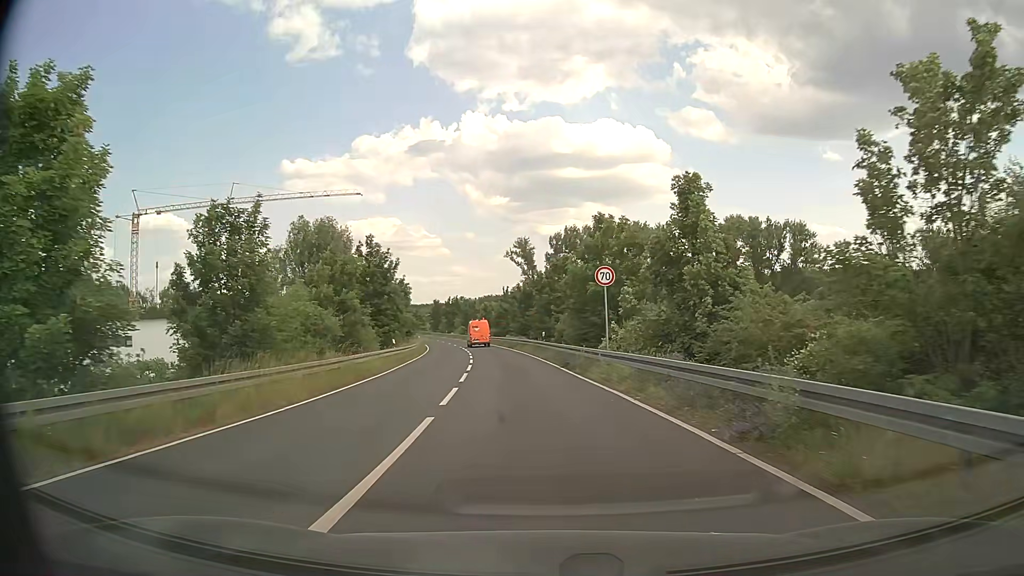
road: secondary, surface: asphalt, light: Day
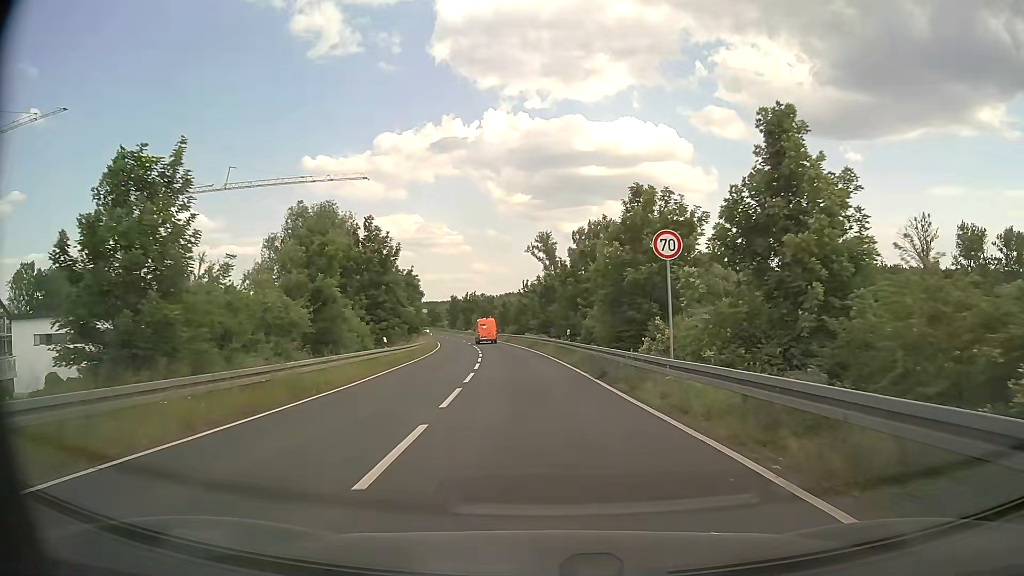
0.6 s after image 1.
(-0.1, +7.3) m; -2°
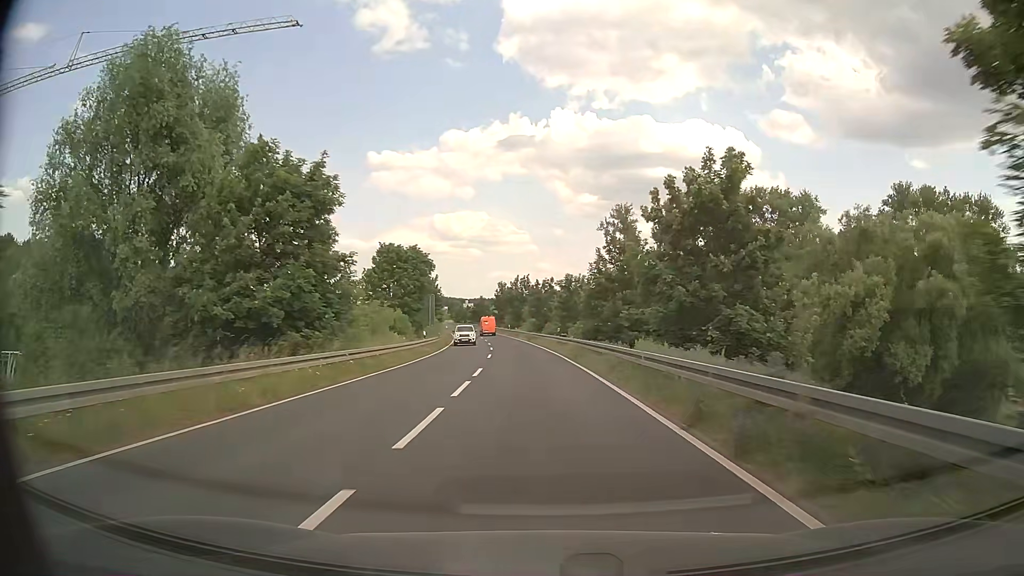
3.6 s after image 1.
(-2.4, +41.3) m; -6°
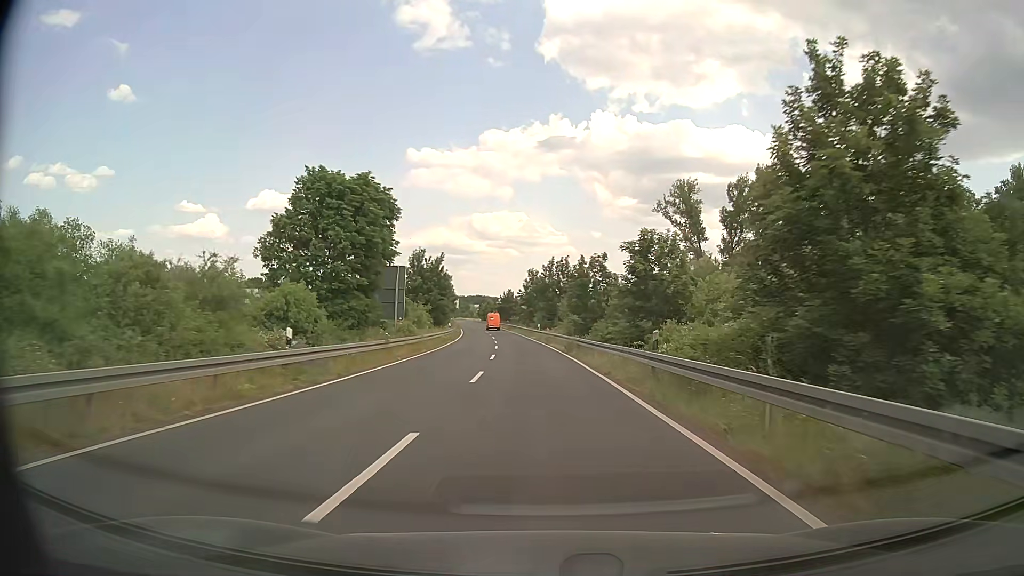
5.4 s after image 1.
(-0.8, +28.2) m; -3°
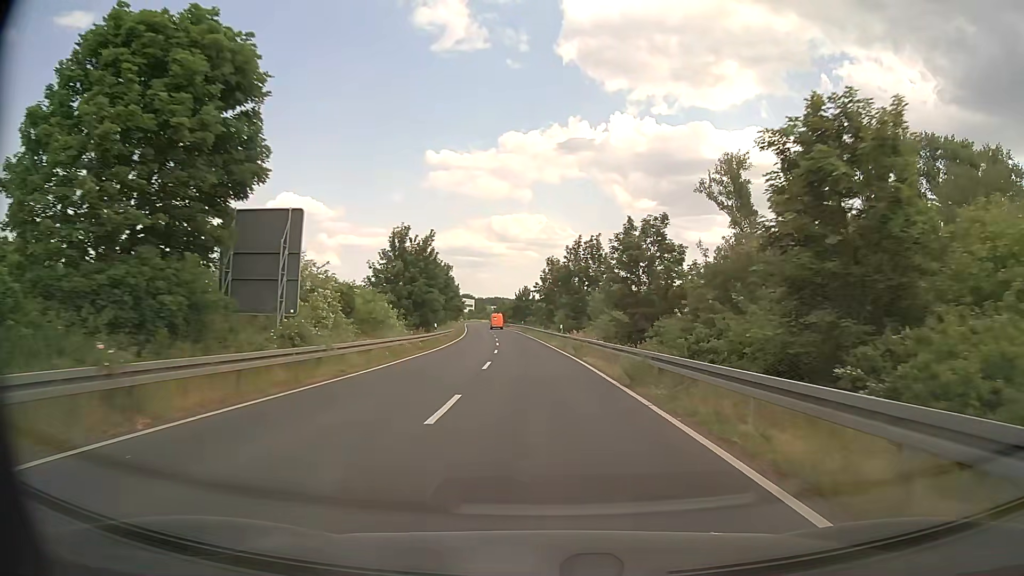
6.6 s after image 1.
(-0.2, +19.2) m; -1°
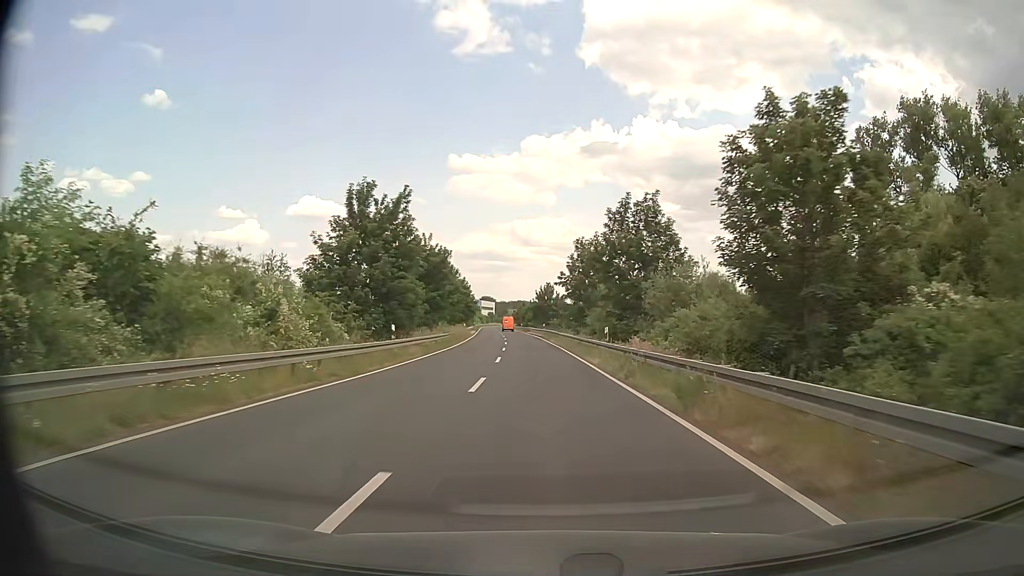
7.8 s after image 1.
(-0.3, +19.4) m; -2°
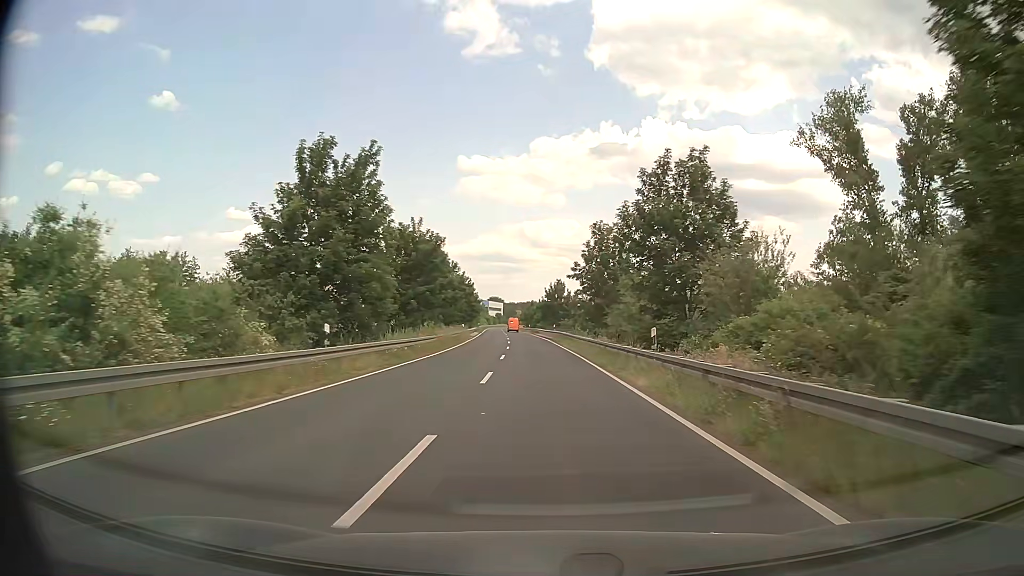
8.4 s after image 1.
(-0.1, +9.8) m; -1°
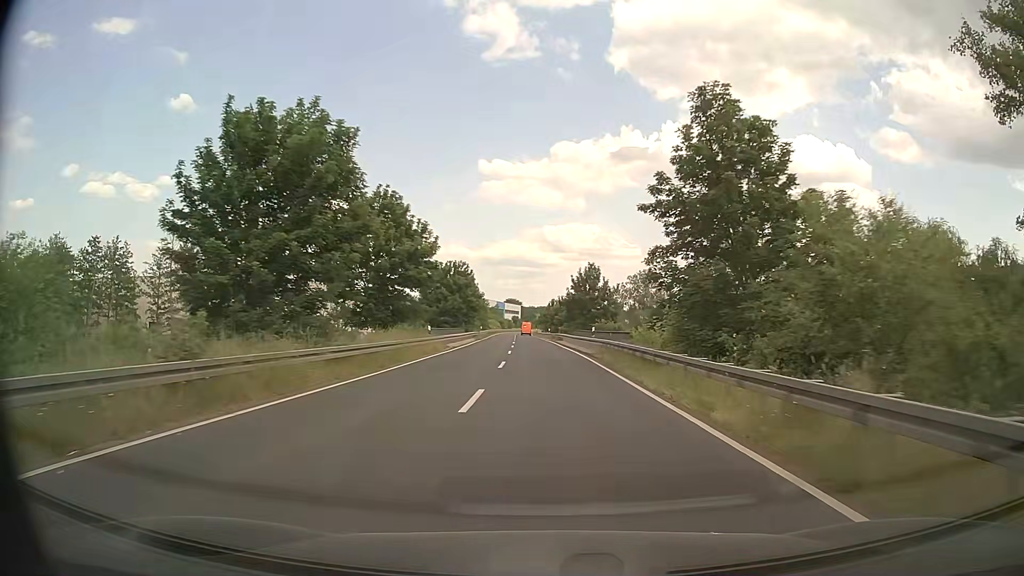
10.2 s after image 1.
(-0.5, +29.8) m; -2°
(0, +10) (0, +20) (0, +30) (0, +40) (0, +50) (0, +60) (-1, +70) (-1, +80) (-1, +90) (-2, +100) m
